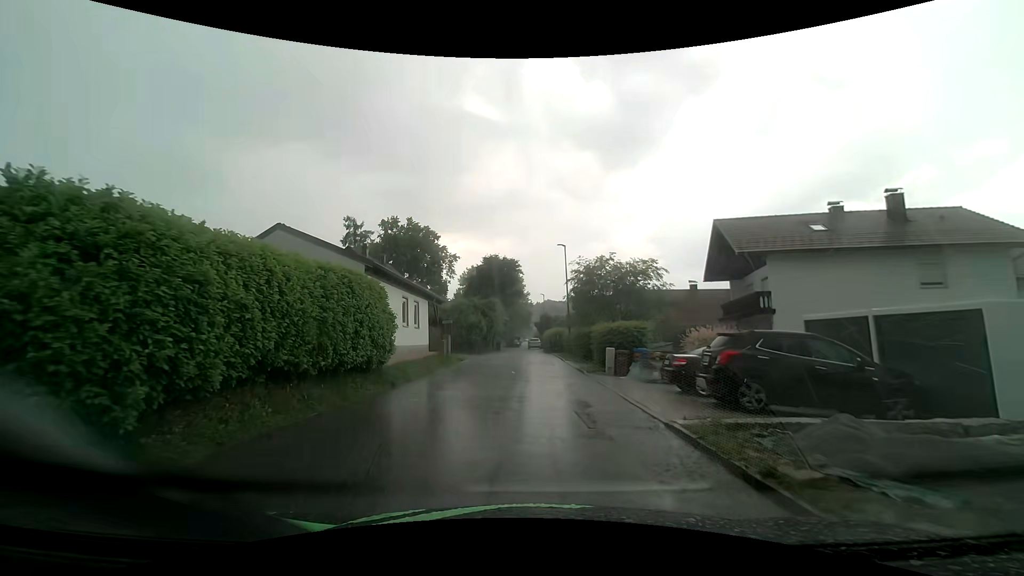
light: Day
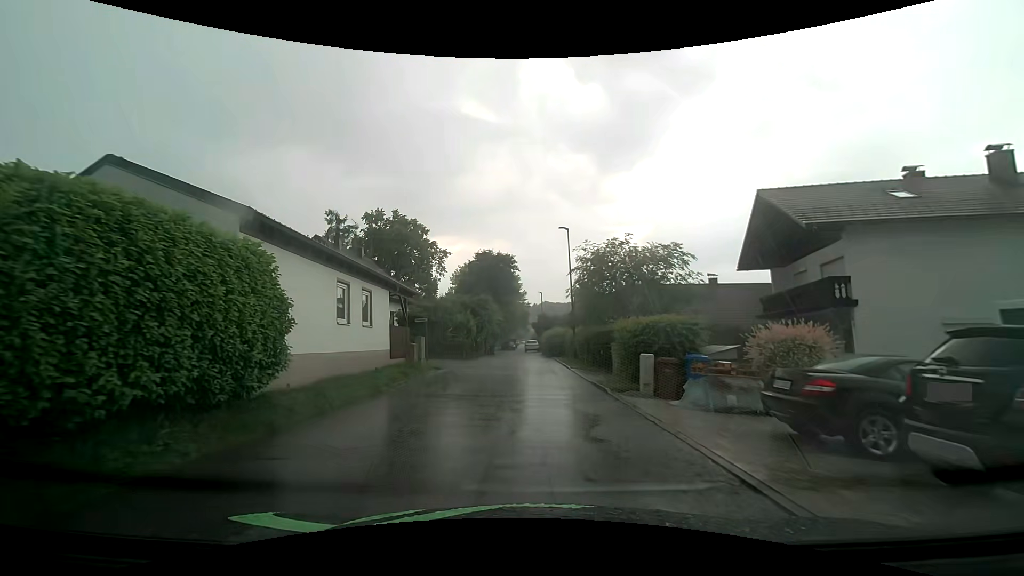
(0.0, +6.3) m; 0°
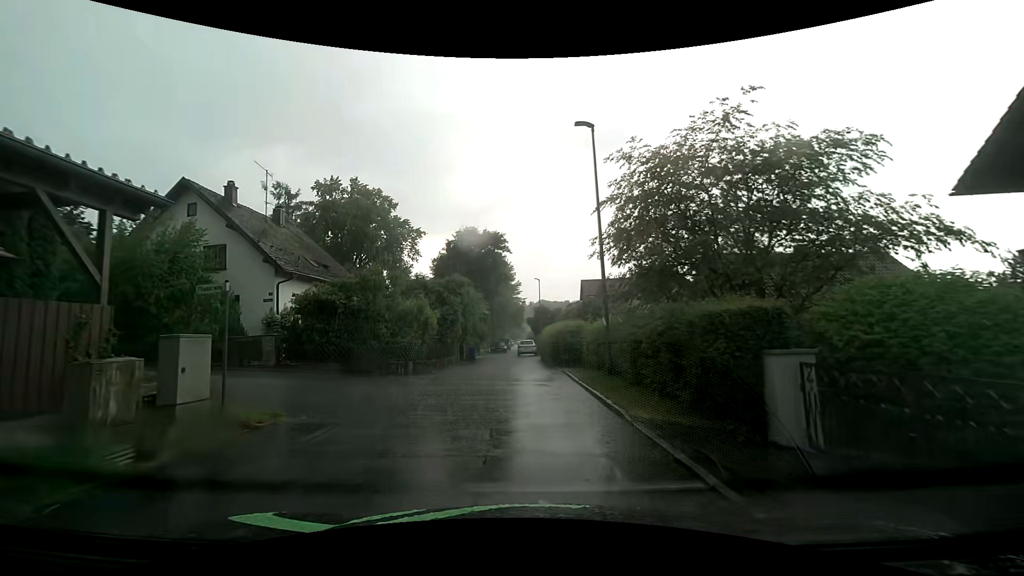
(+0.2, +14.9) m; +1°
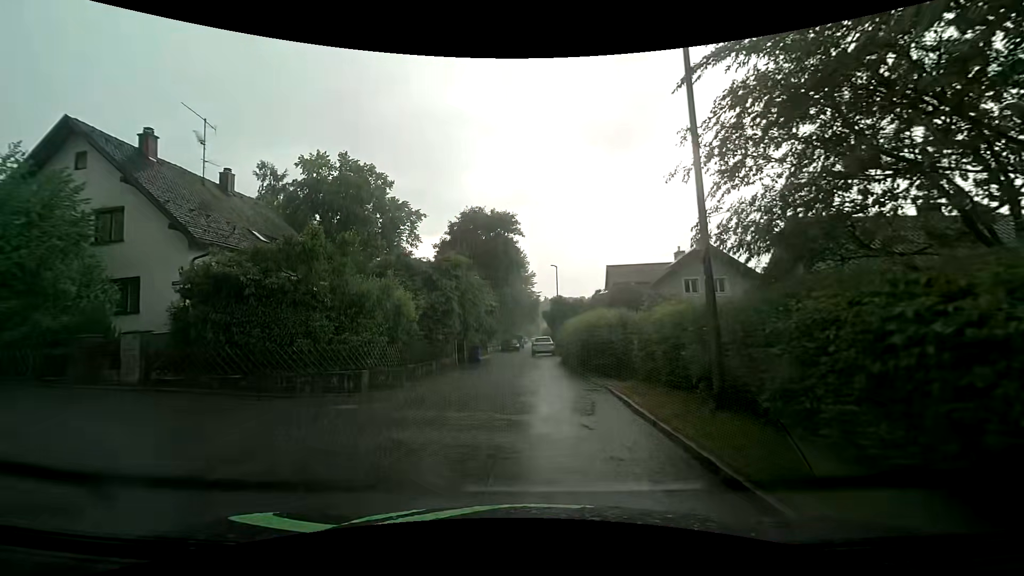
(-0.2, +7.7) m; -3°
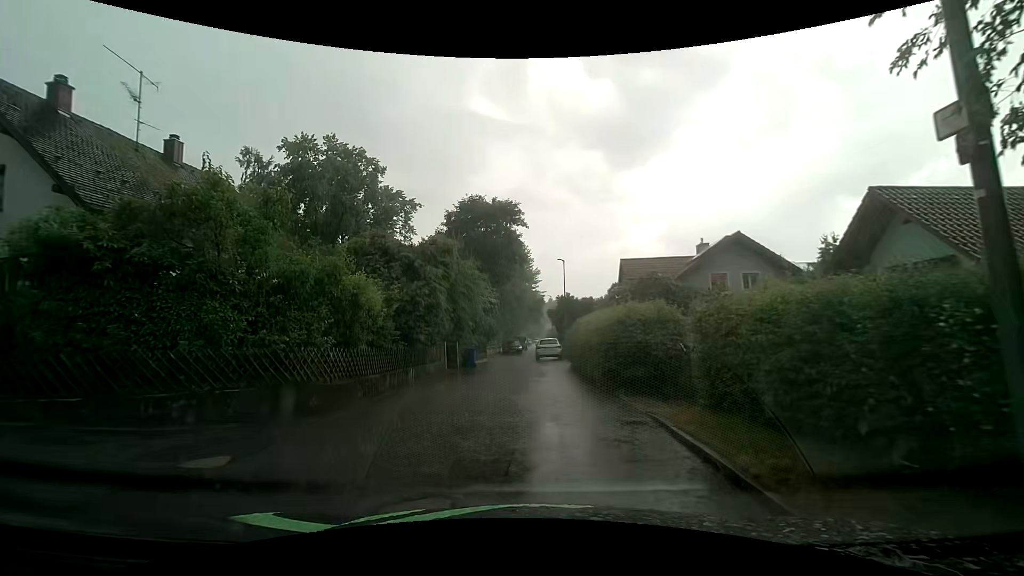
(+0.1, +4.5) m; 0°
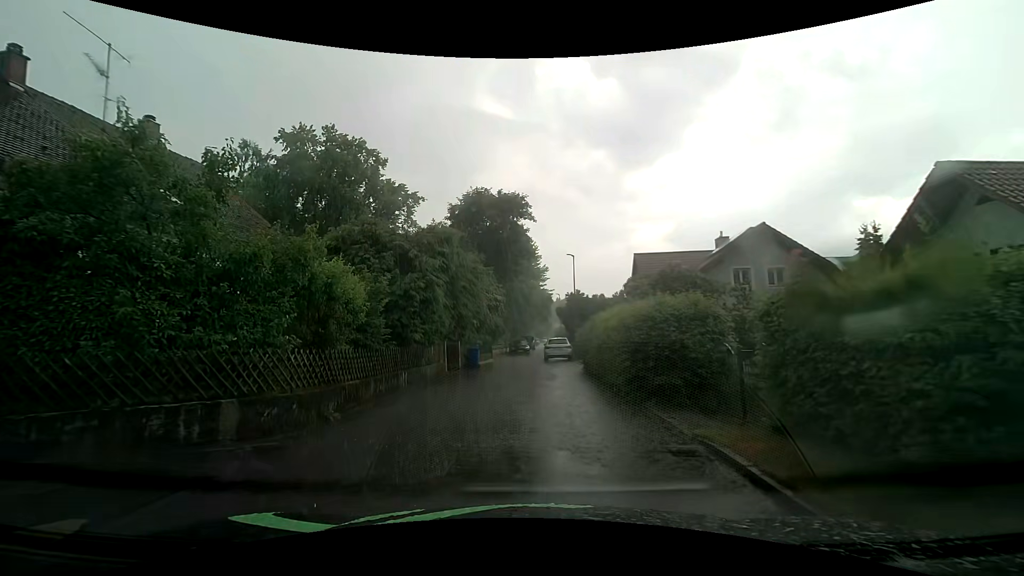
(0.0, +2.1) m; 0°
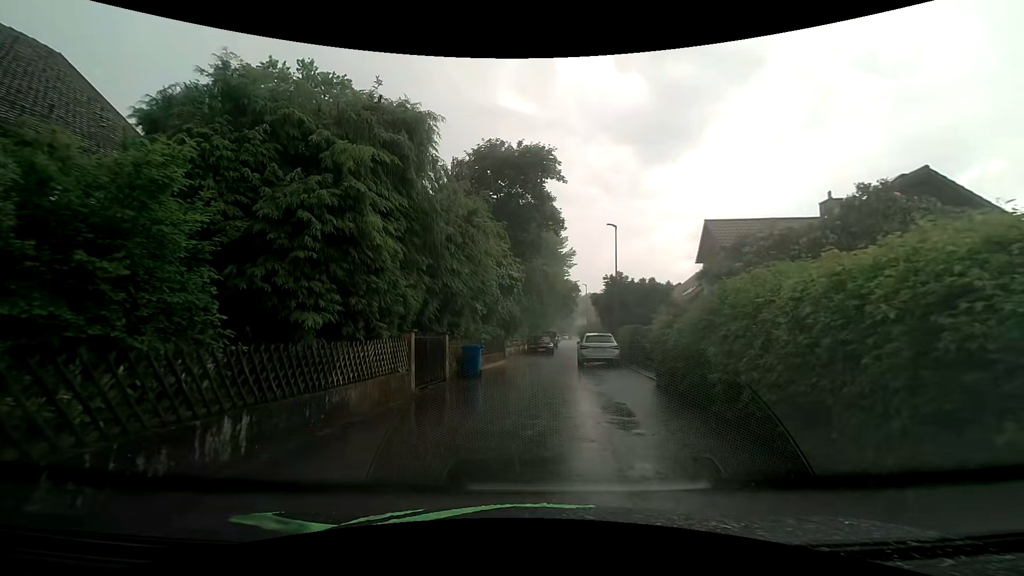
(-0.4, +9.6) m; -2°
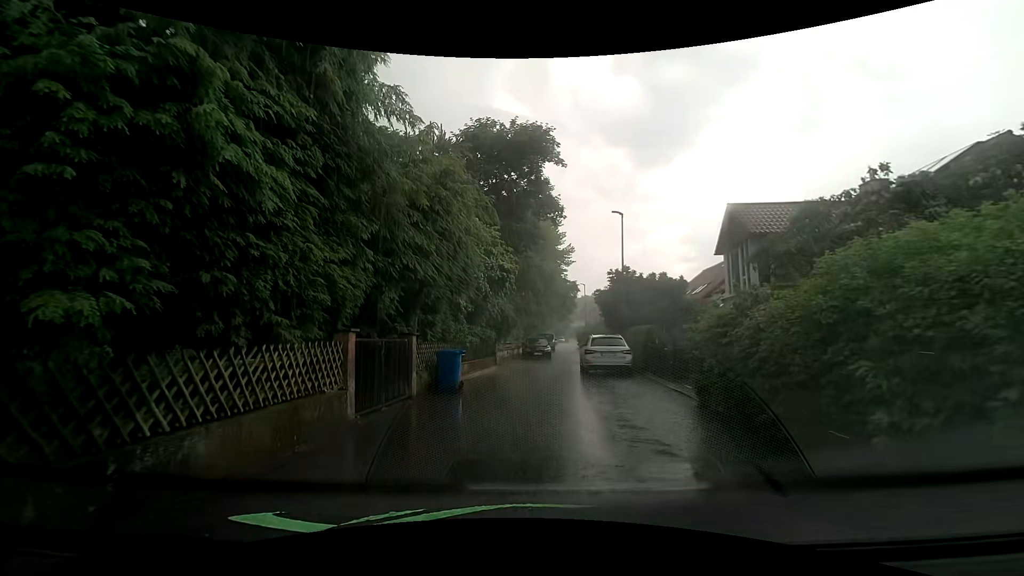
(0.0, +3.6) m; +1°
